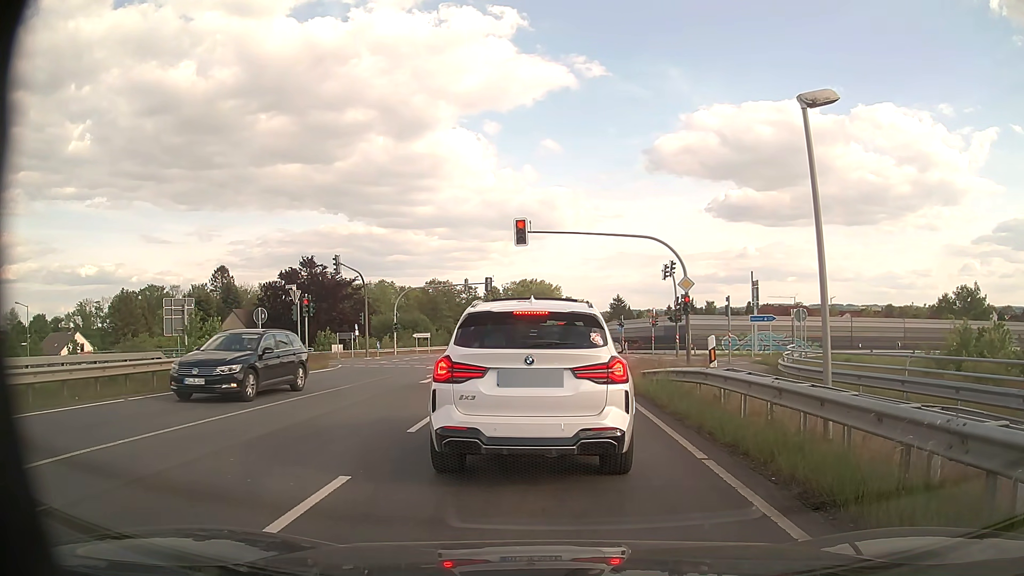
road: secondary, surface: asphalt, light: Day
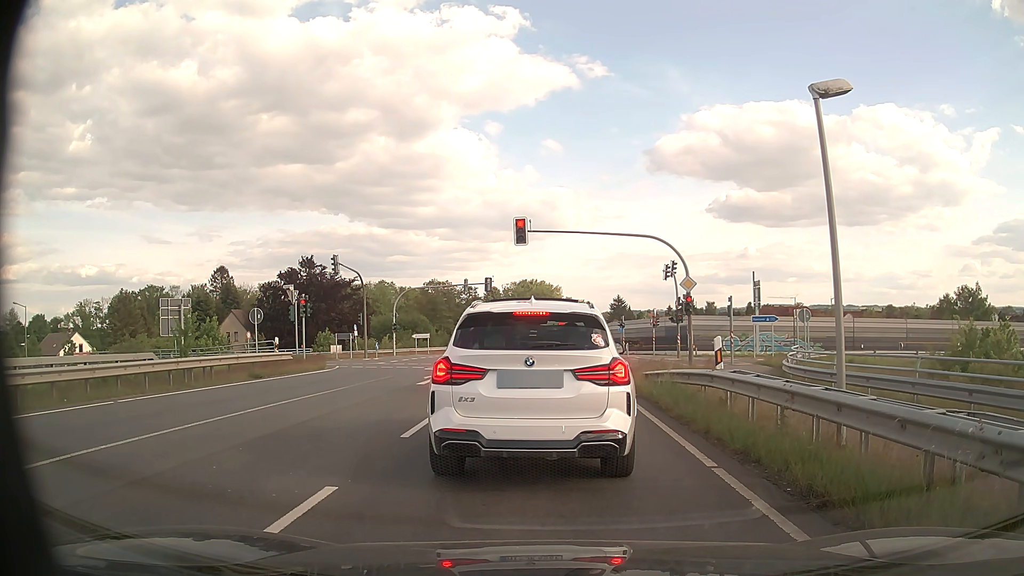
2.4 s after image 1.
(0.0, +0.5) m; 0°
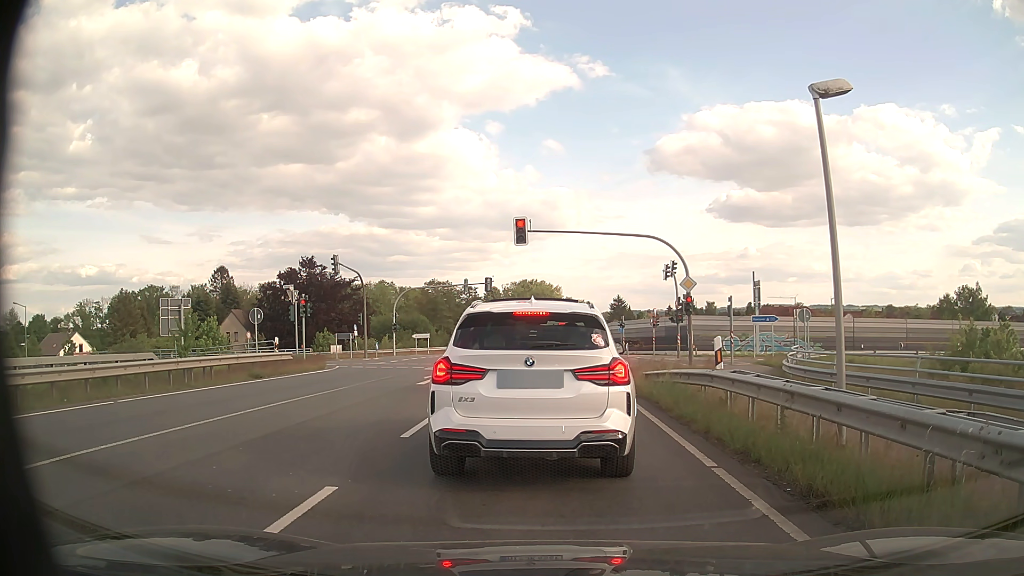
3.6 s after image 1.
(0.0, 0.0) m; 0°
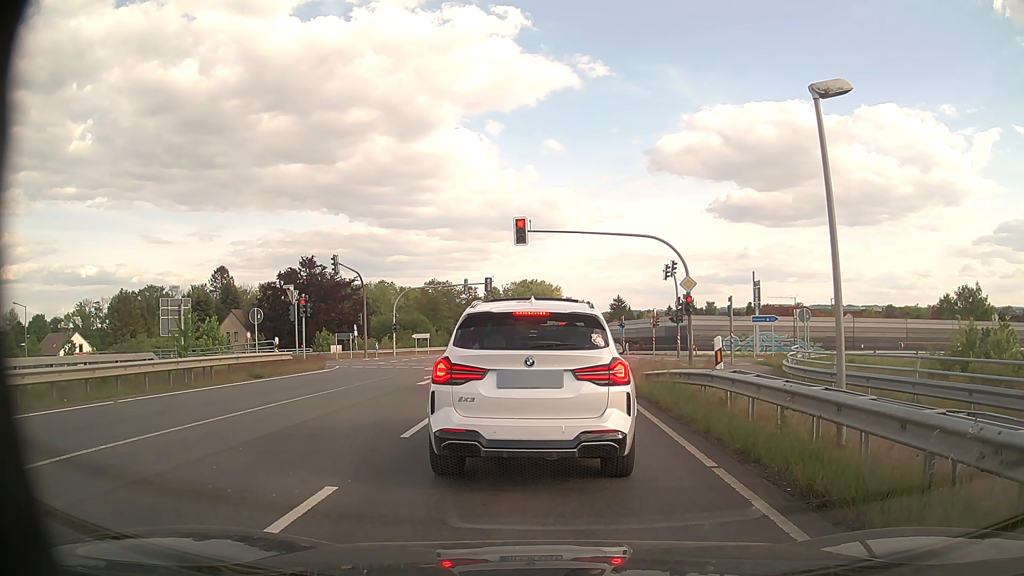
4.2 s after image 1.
(0.0, 0.0) m; 0°
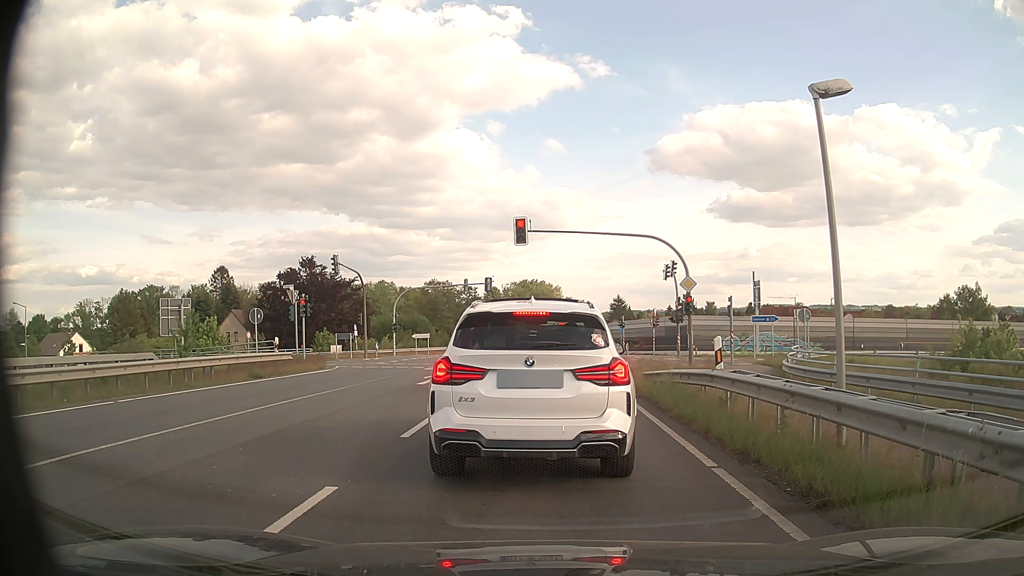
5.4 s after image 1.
(0.0, 0.0) m; 0°
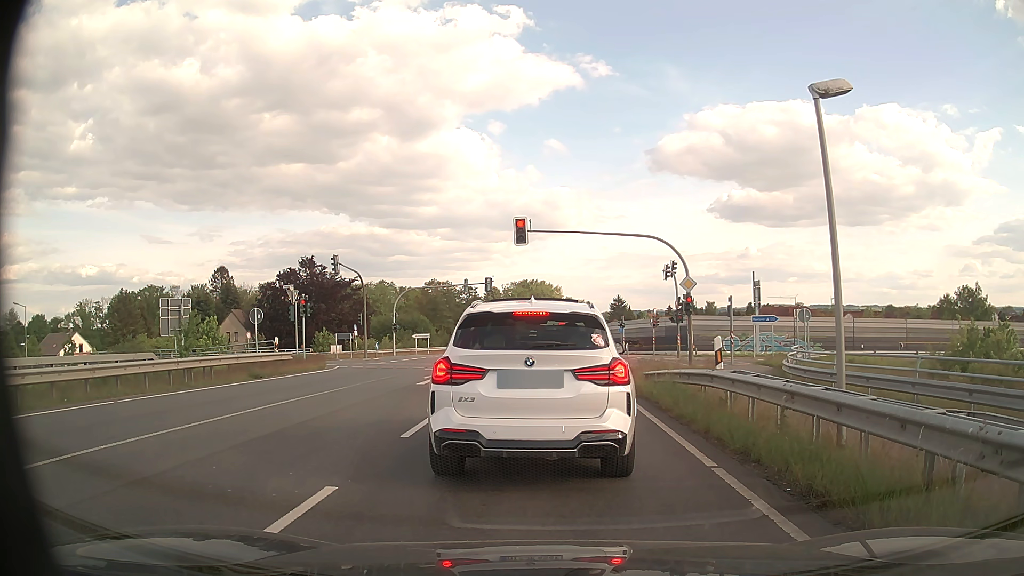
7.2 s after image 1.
(0.0, 0.0) m; 0°
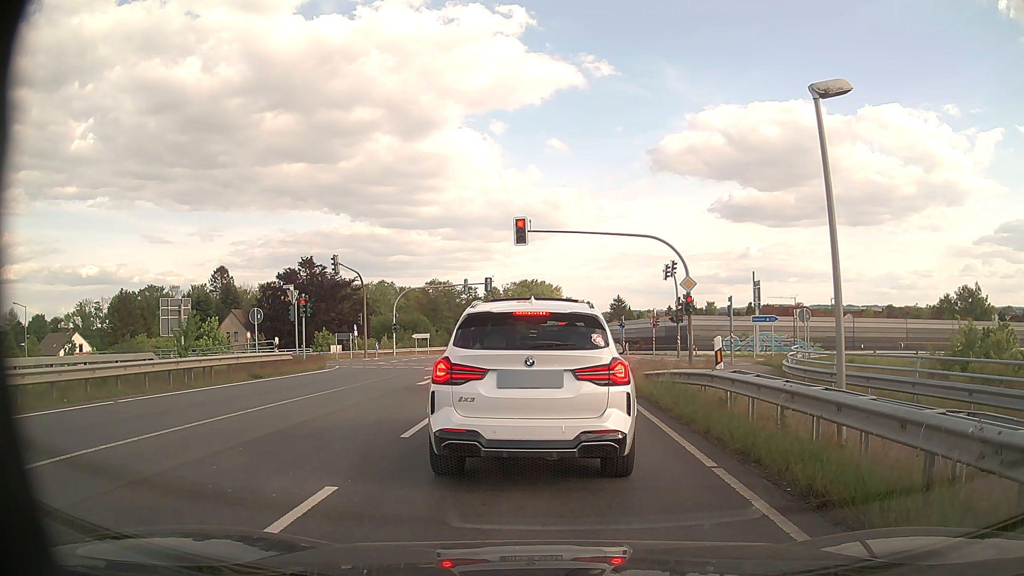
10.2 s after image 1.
(0.0, 0.0) m; 0°
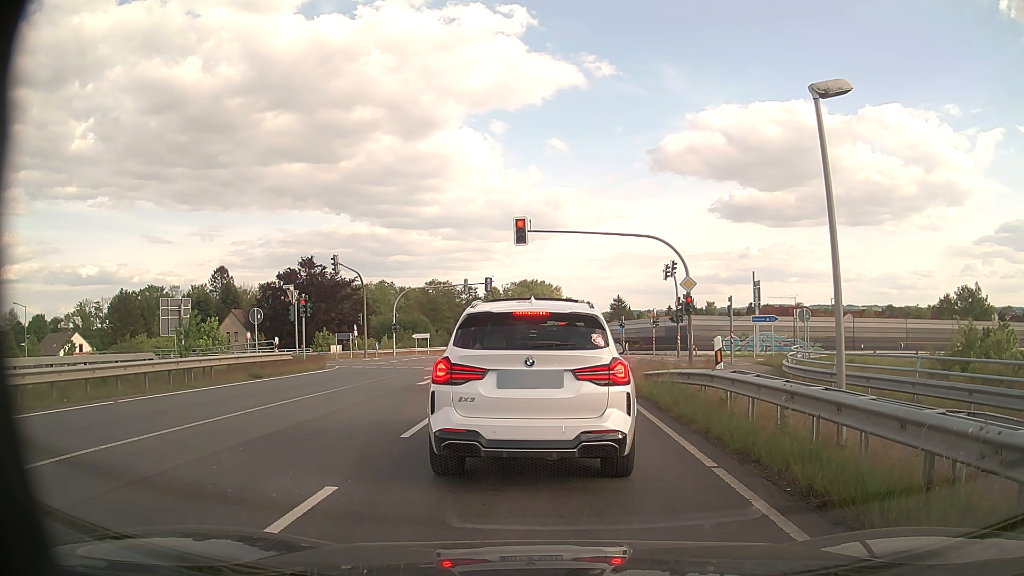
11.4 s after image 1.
(0.0, 0.0) m; 0°
(0, +10) (0, +20) (+1, +30) (+6, +38) (+15, +43) (+25, +45) (+34, +46) (+44, +46) (+54, +46) (+64, +44) m
